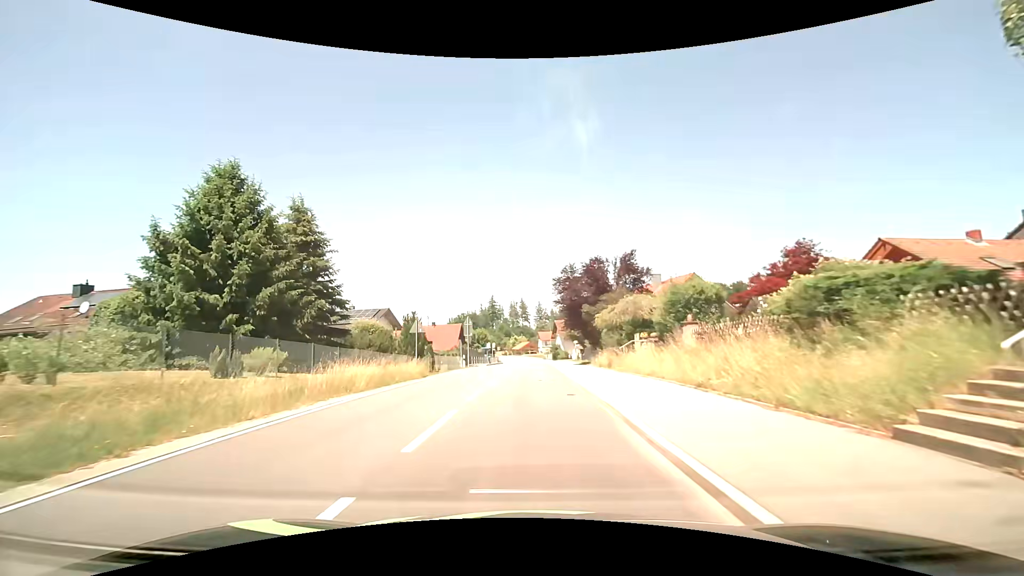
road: tertiary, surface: asphalt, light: Day
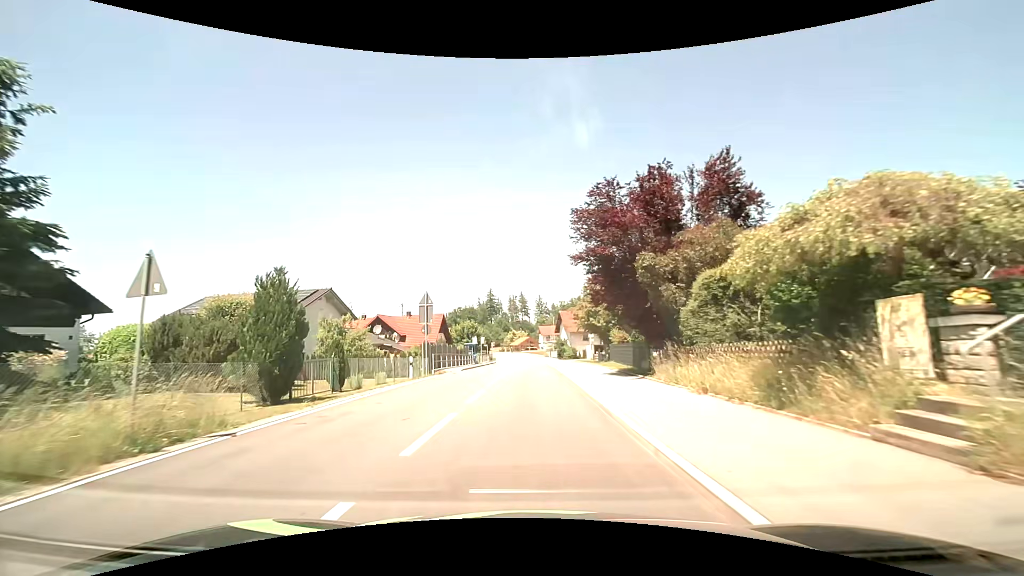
(0.0, +18.2) m; 0°
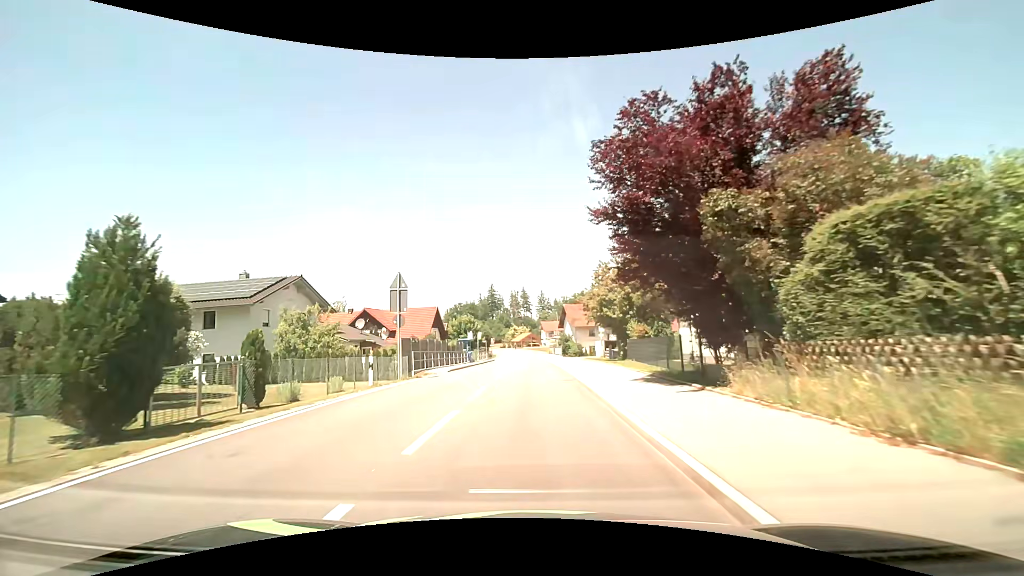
(0.0, +6.2) m; 0°
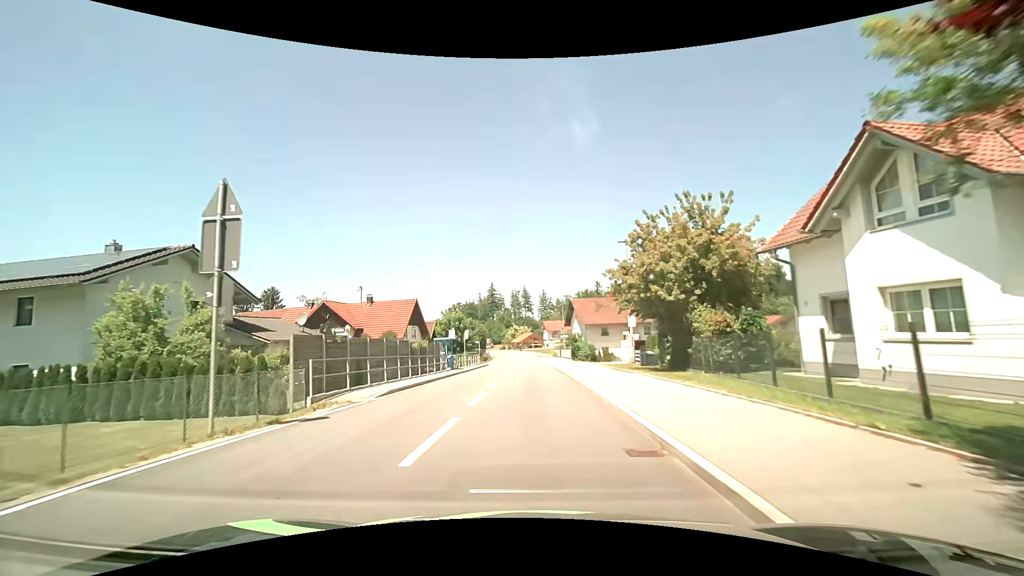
(-0.1, +12.7) m; -1°
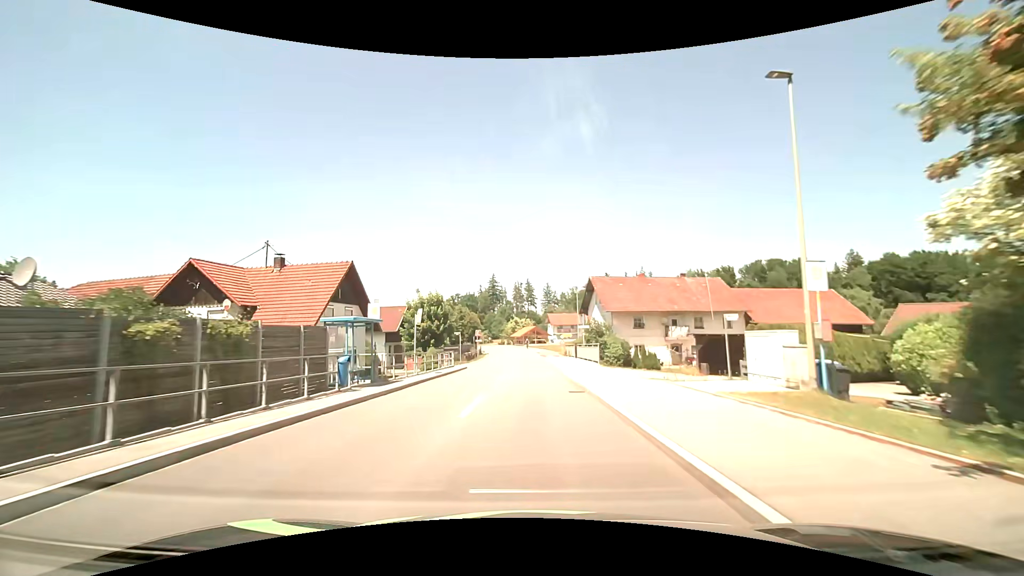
(0.0, +20.0) m; 0°
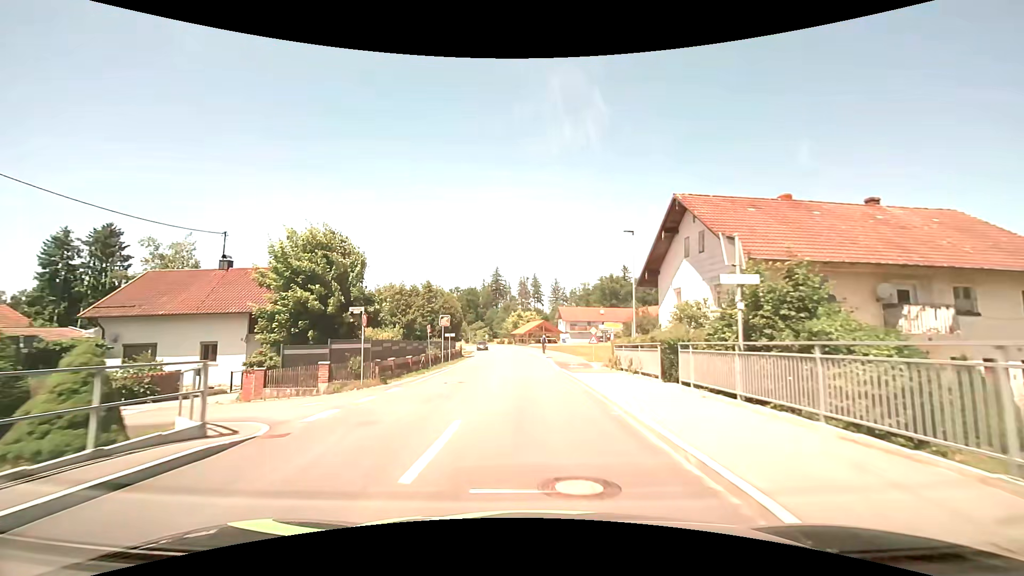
(-0.1, +29.0) m; -1°
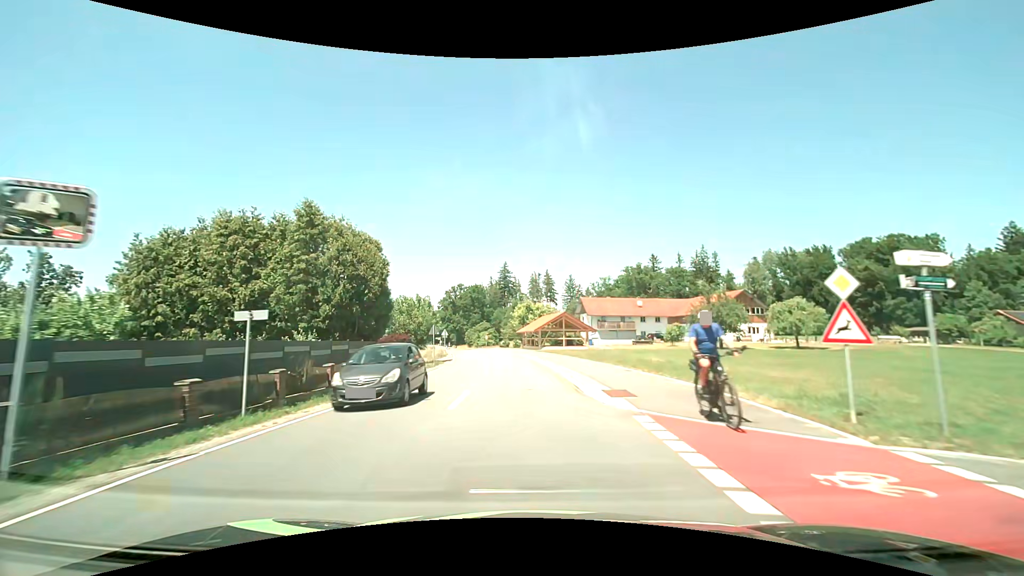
(-0.2, +30.6) m; -1°
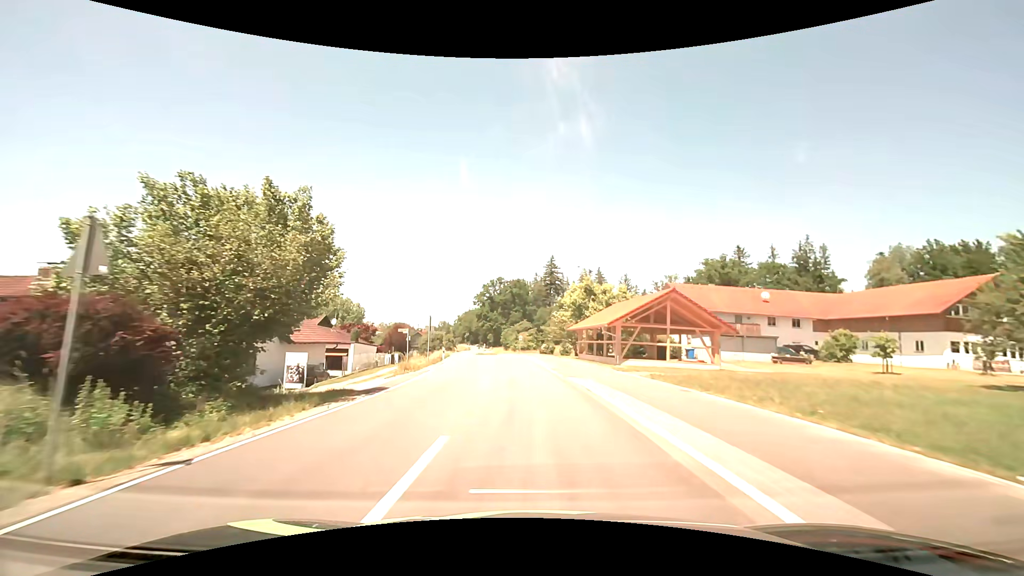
(-1.3, +31.4) m; -5°
(0, +10) (-1, +20) (-1, +30) (-2, +40) (-3, +50) (-5, +60) (-6, +70) (-8, +79) (-10, +89) (-12, +99) m
